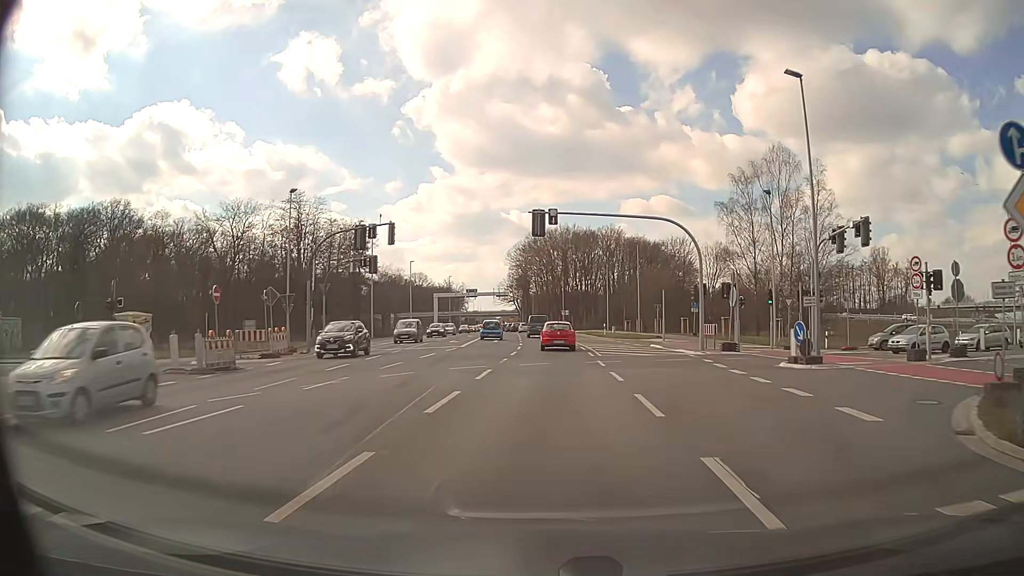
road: secondary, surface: asphalt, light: Day
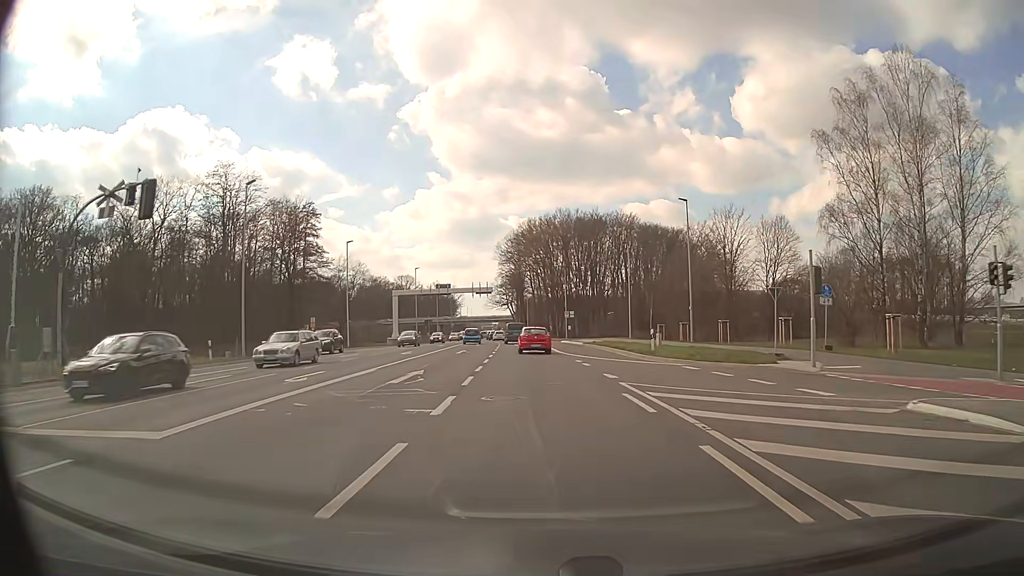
(-0.1, +29.7) m; -1°
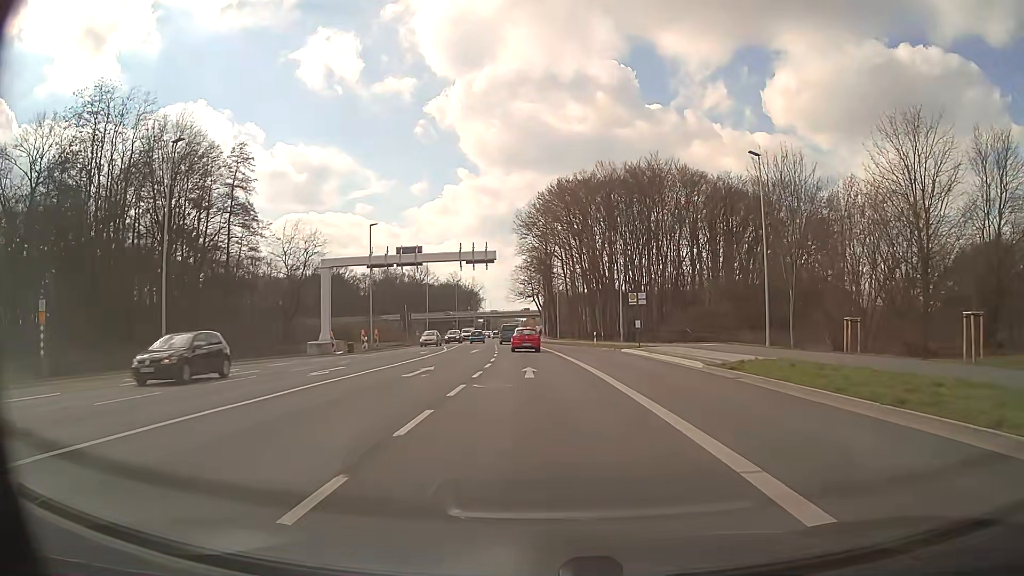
(-1.0, +37.7) m; -3°
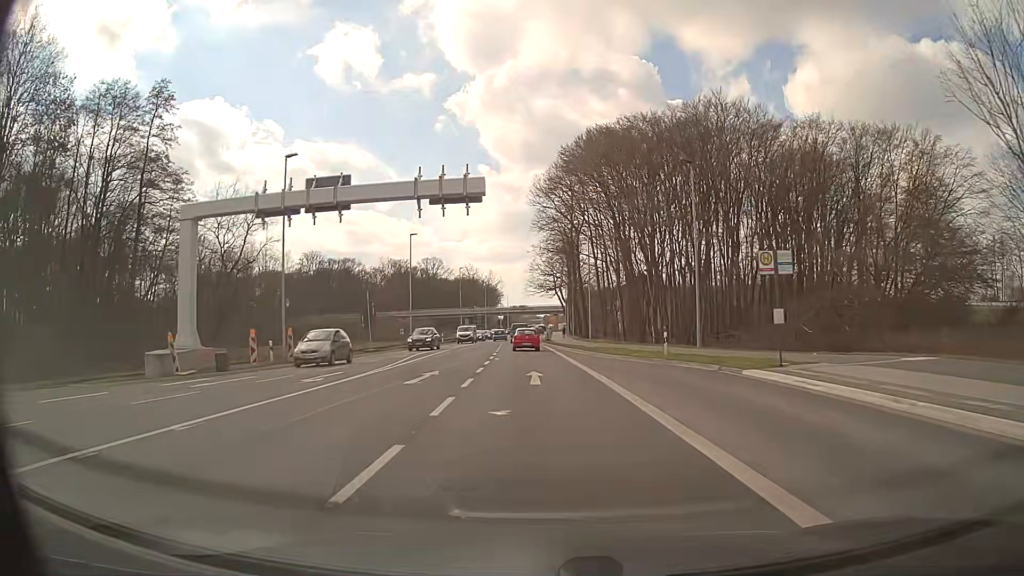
(-0.3, +22.9) m; -2°
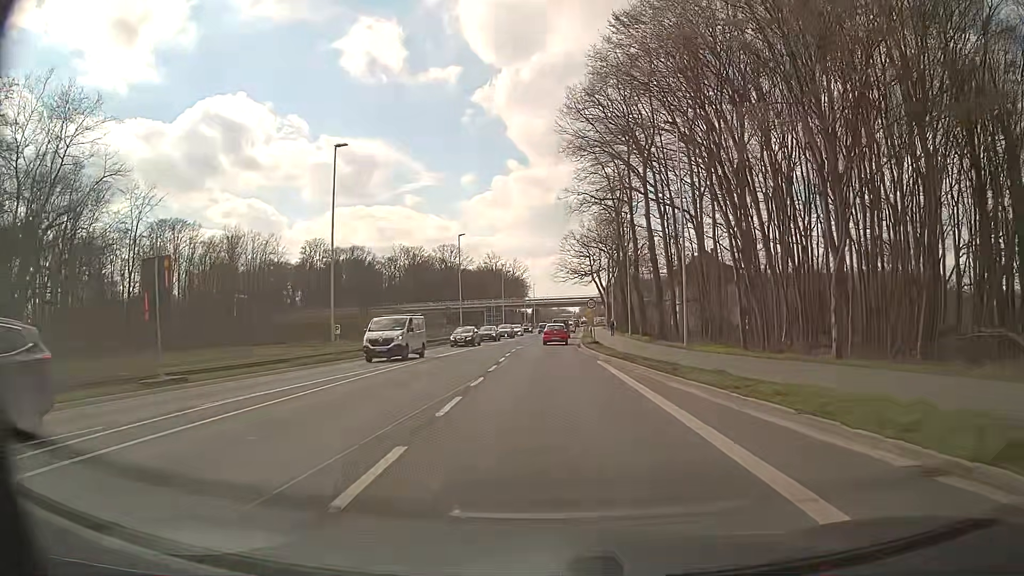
(-0.8, +30.7) m; -3°
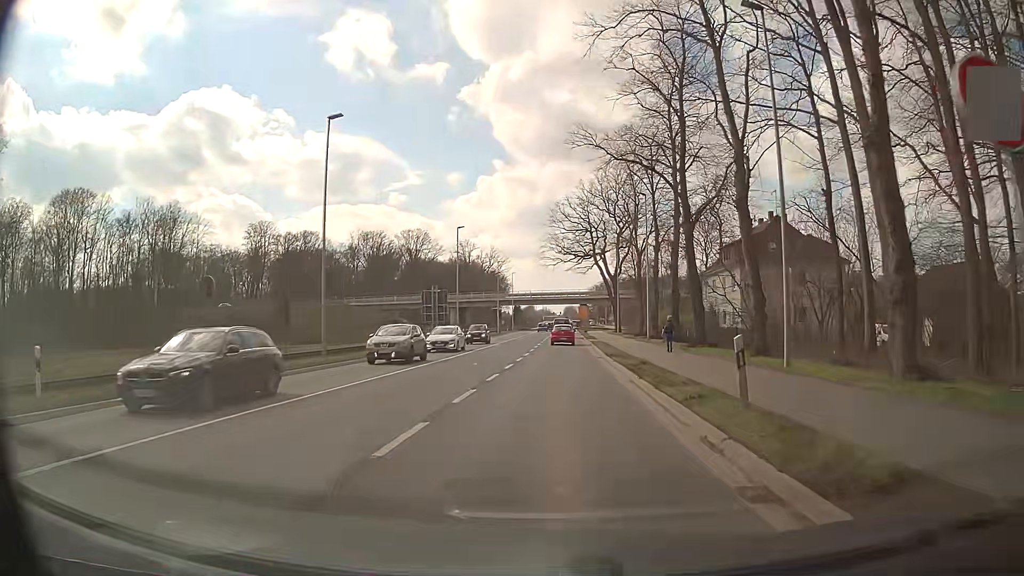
(+0.3, +38.3) m; +2°
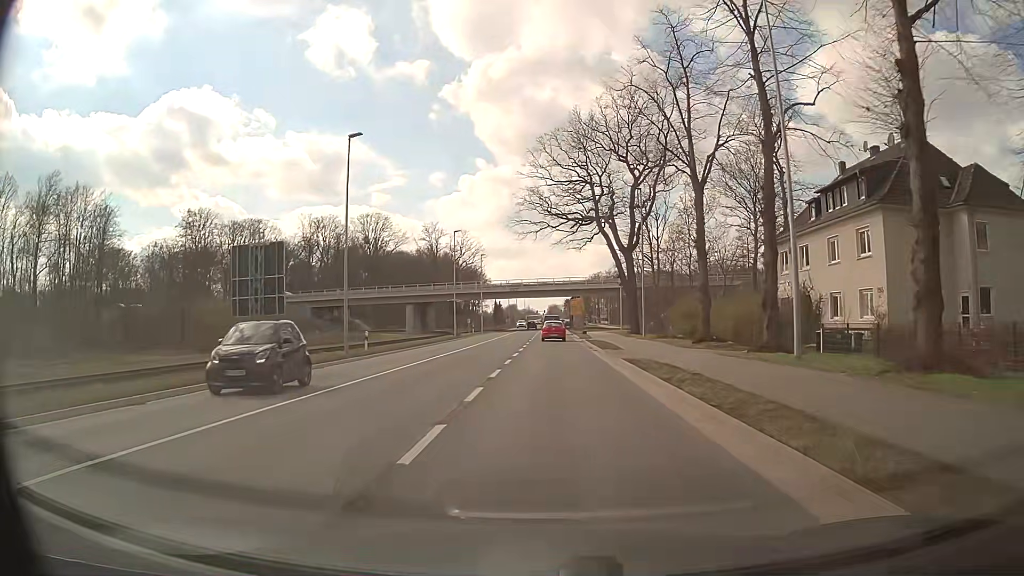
(+0.5, +30.5) m; +1°
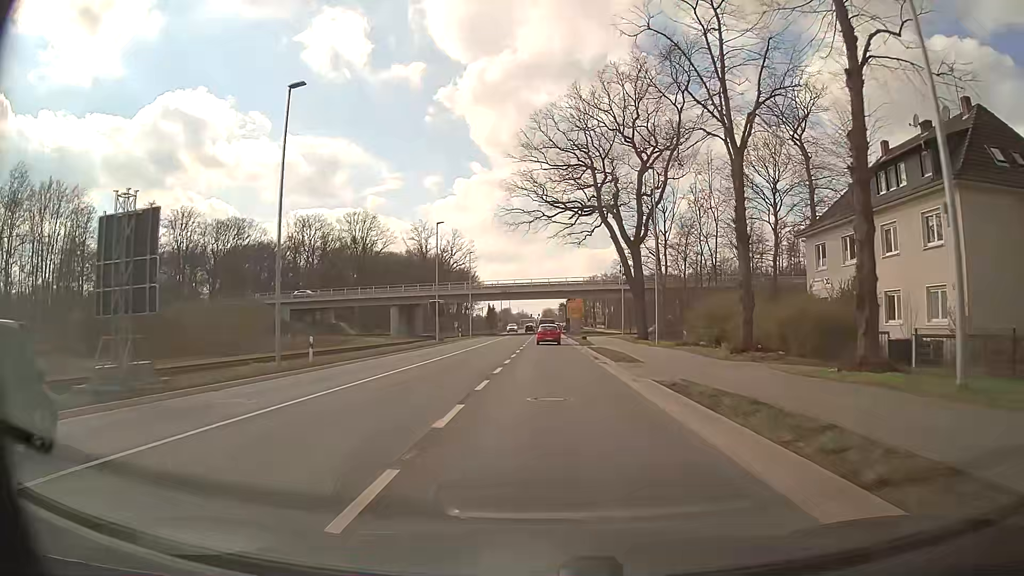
(0.0, +7.6) m; 0°
(0, +10) (0, +20) (0, +30) (0, +40) (+1, +50) (+1, +60) (+1, +70) (+1, +80) (+1, +90) (+1, +100) m
